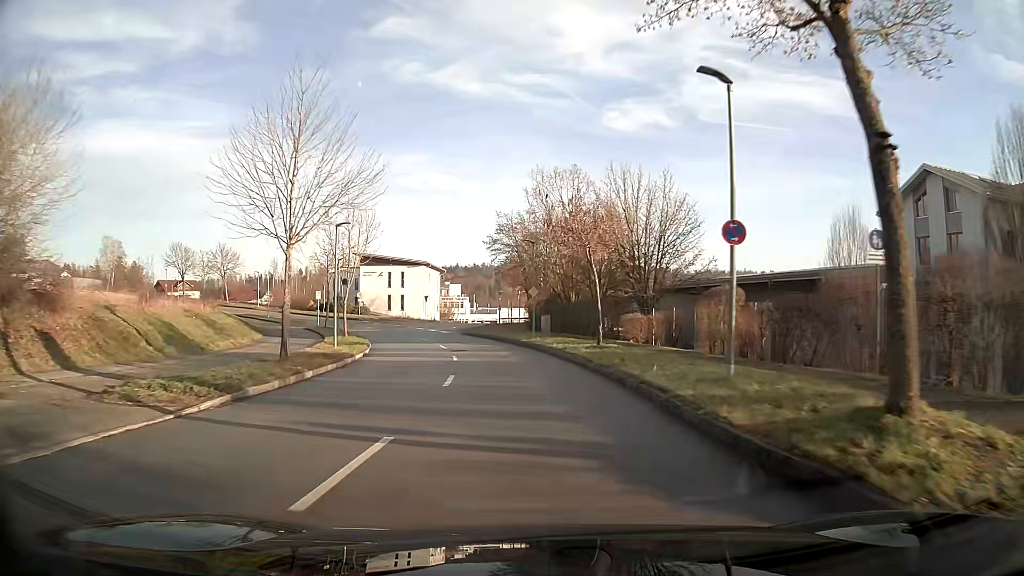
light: Day
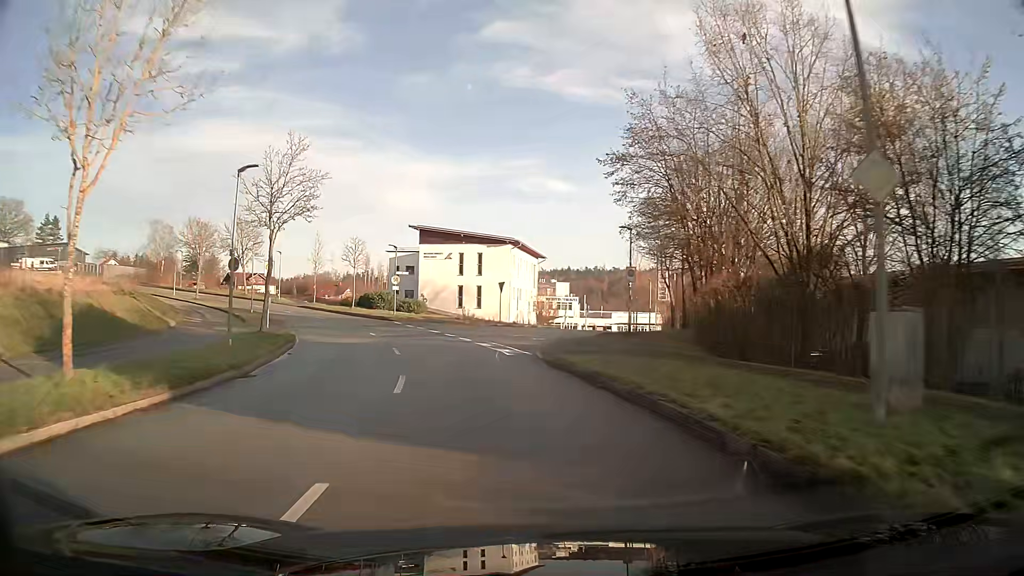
(-2.3, +29.6) m; -10°
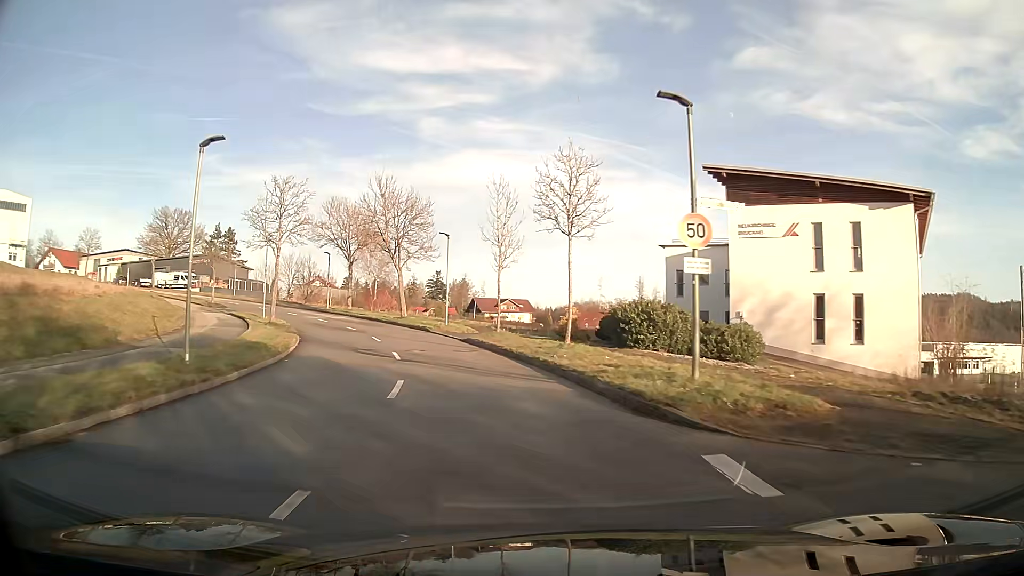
(-7.3, +35.9) m; -23°
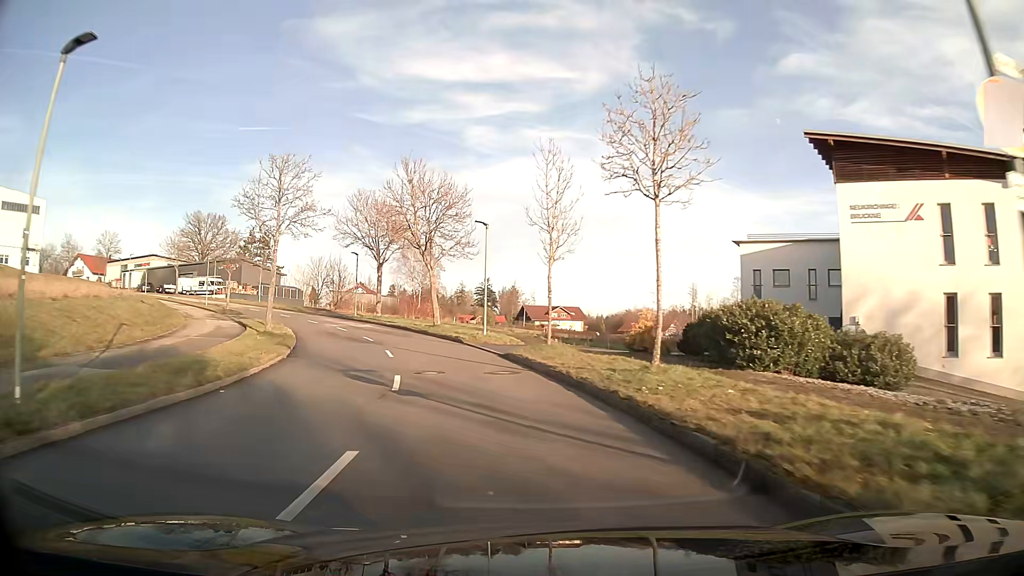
(-0.3, +7.3) m; -4°
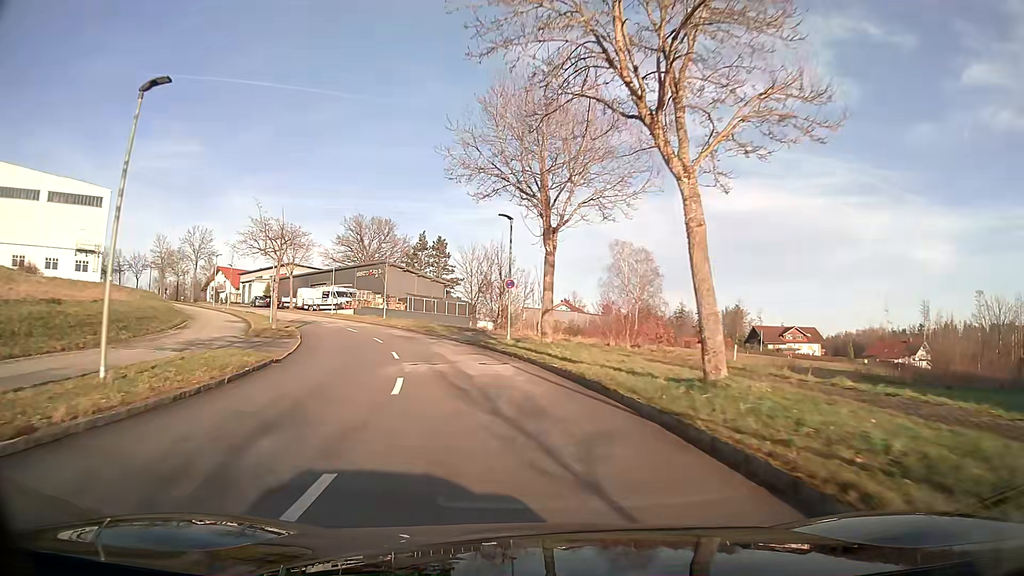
(-4.7, +28.3) m; -19°
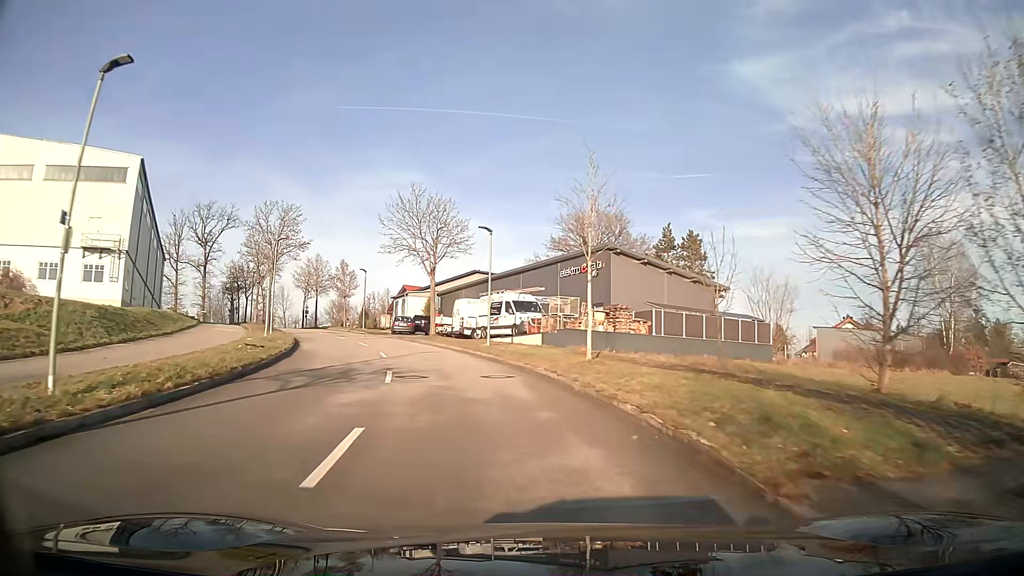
(-6.1, +33.4) m; -20°
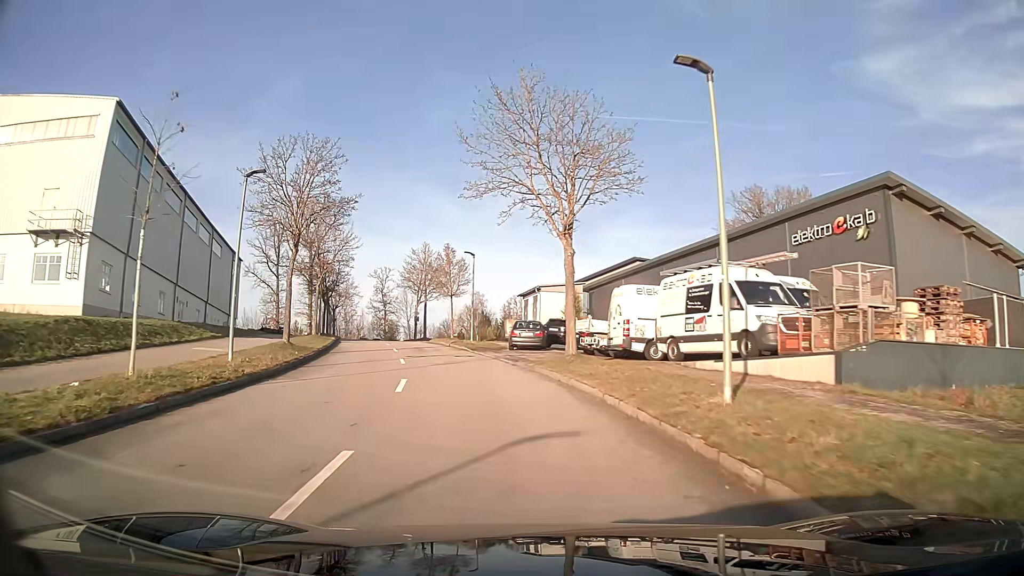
(-2.2, +19.6) m; -13°
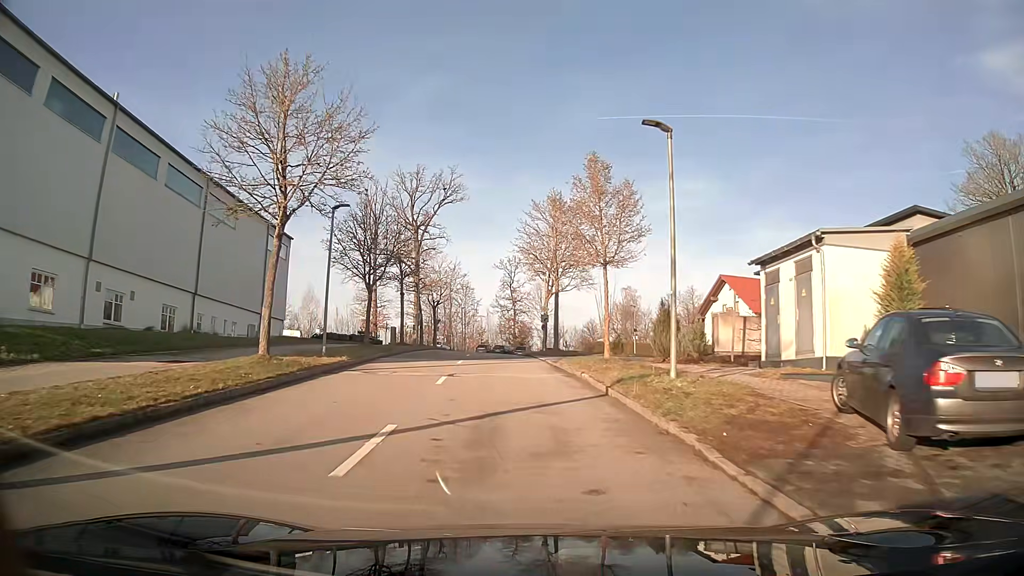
(-3.0, +25.5) m; -12°
(0, +10) (-1, +20) (-1, +30) (-1, +40) (-1, +50) (+2, +59) (+9, +67) (+18, +69) (+28, +67) (+37, +63) m
